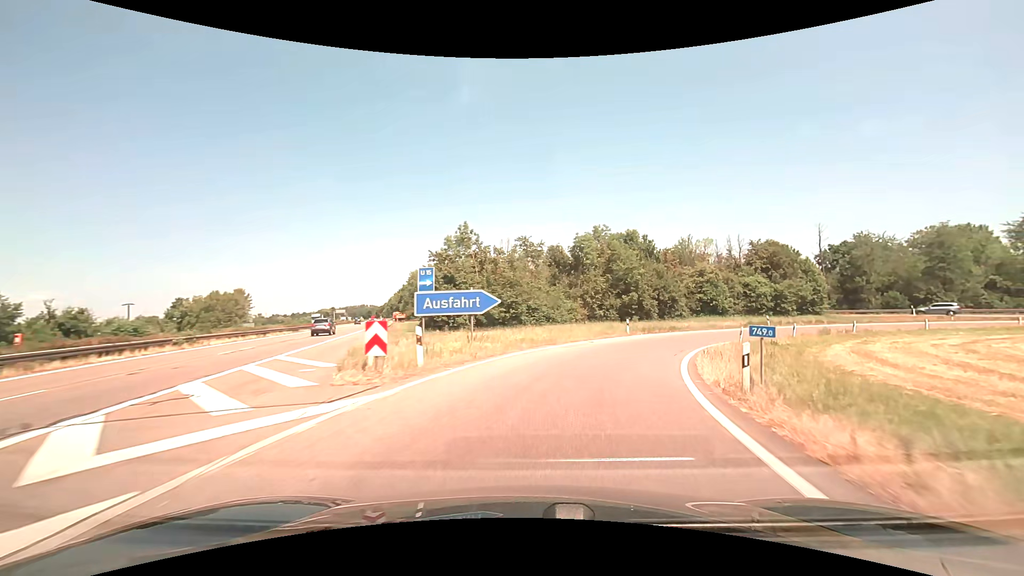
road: motorway_link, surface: asphalt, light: Day
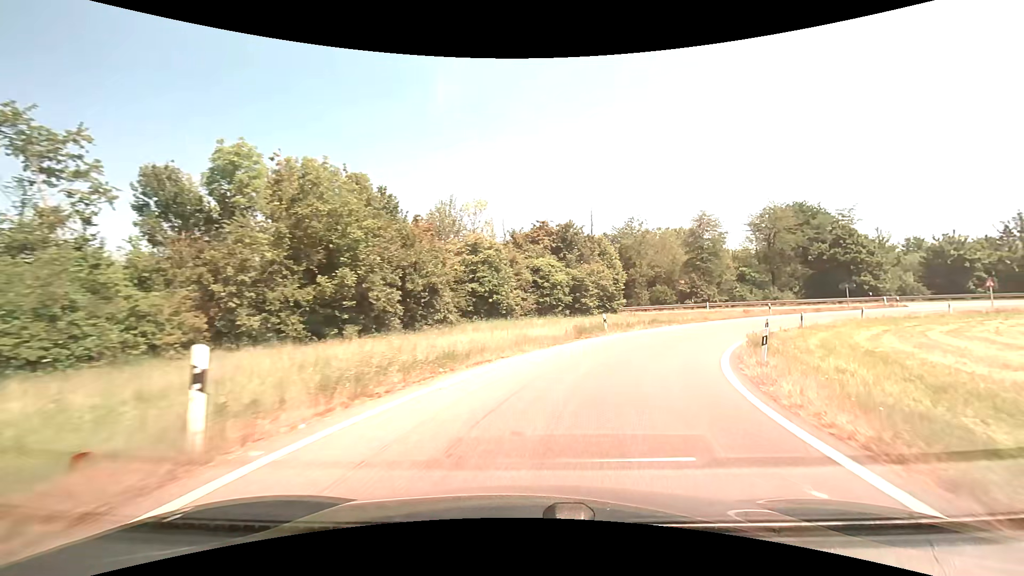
(+6.6, +28.5) m; +28°
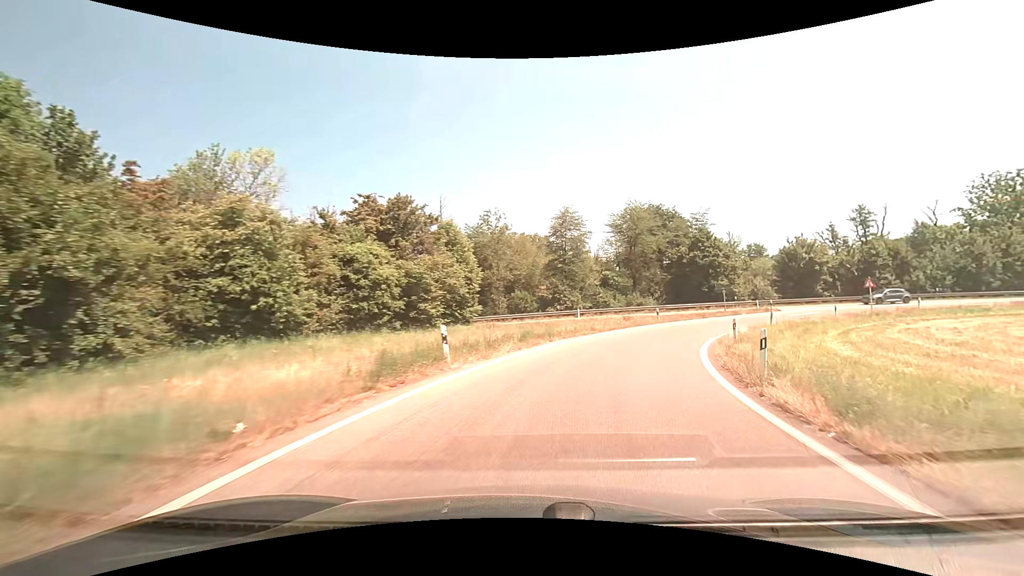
(+2.0, +13.4) m; +16°
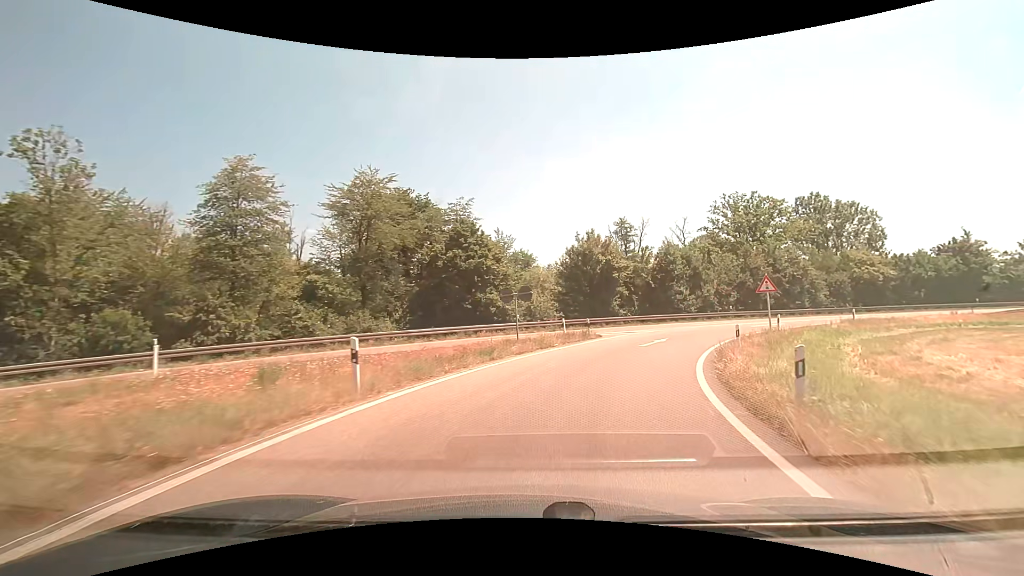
(+6.9, +25.8) m; +28°
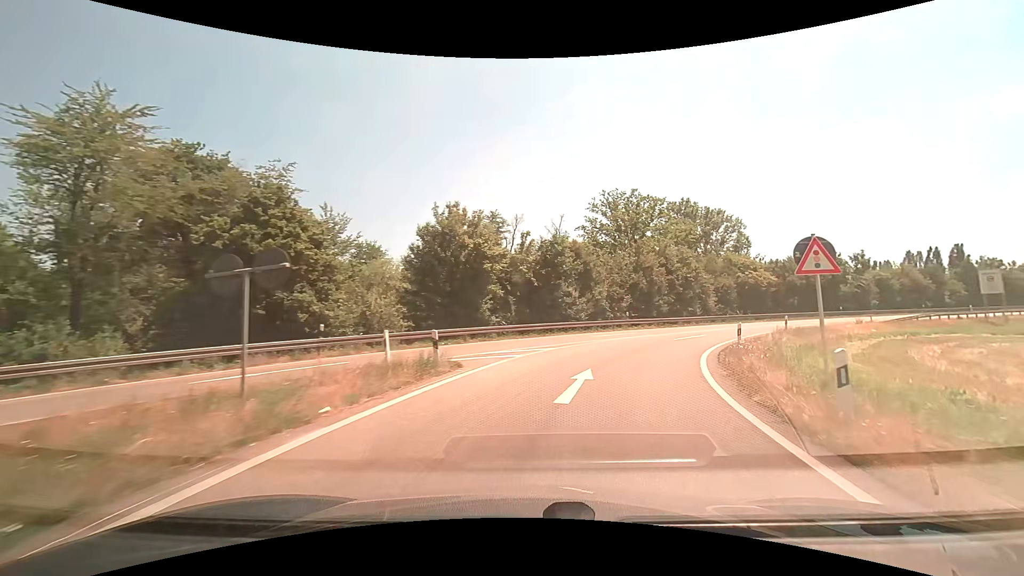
(+1.7, +13.5) m; +15°
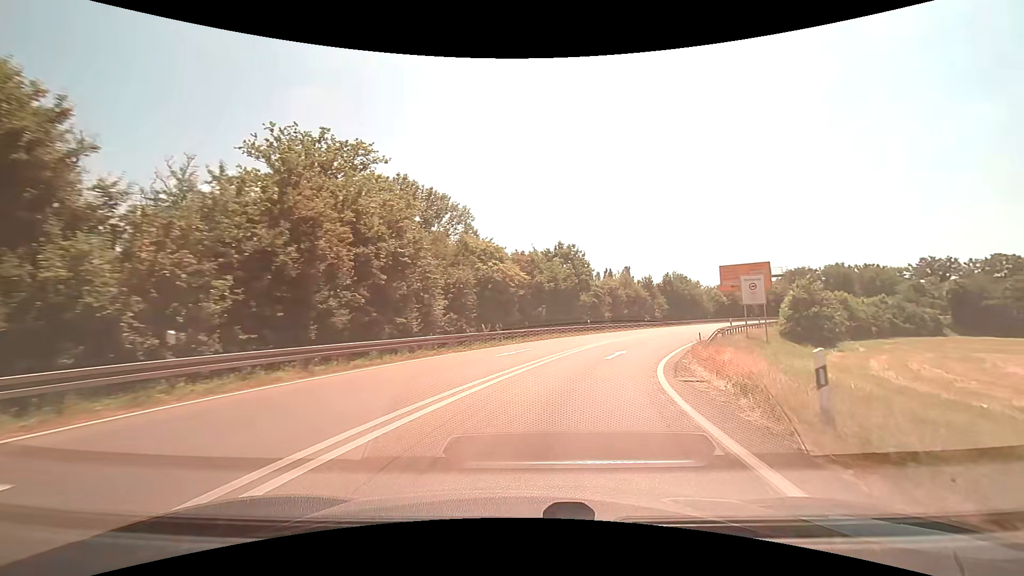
(+7.6, +25.9) m; +32°
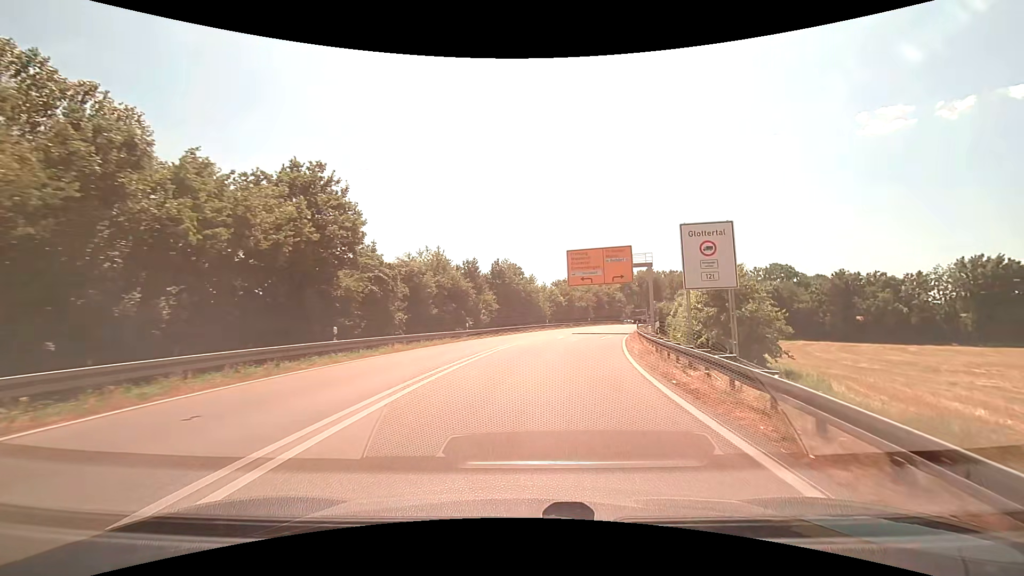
(+5.9, +26.9) m; +21°
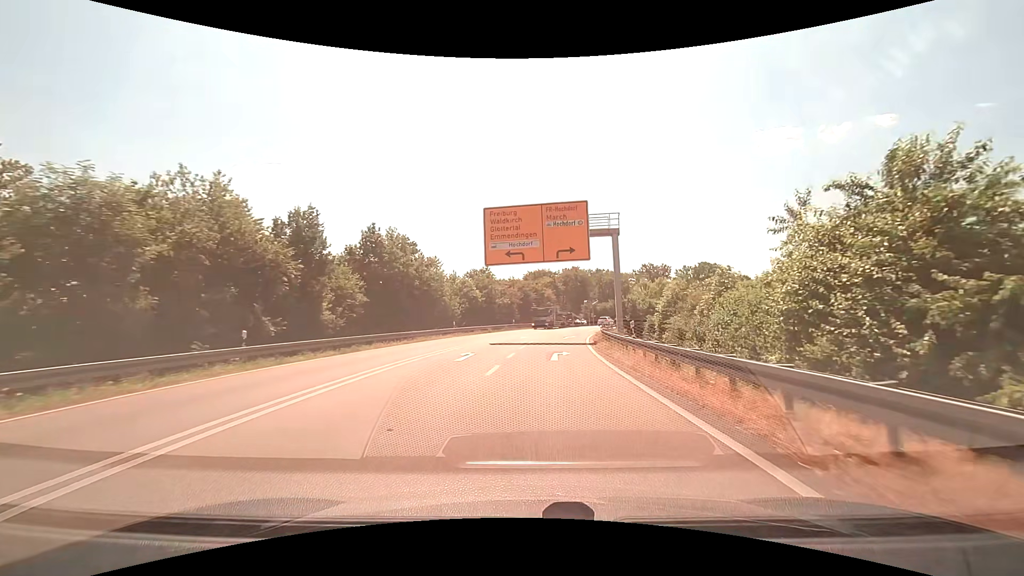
(+1.8, +21.8) m; +9°
(0, +10) (+1, +20) (+2, +30) (+3, +40) (+5, +50) (+7, +59) (+10, +69) (+15, +78) (+19, +87) (+25, +95) m
